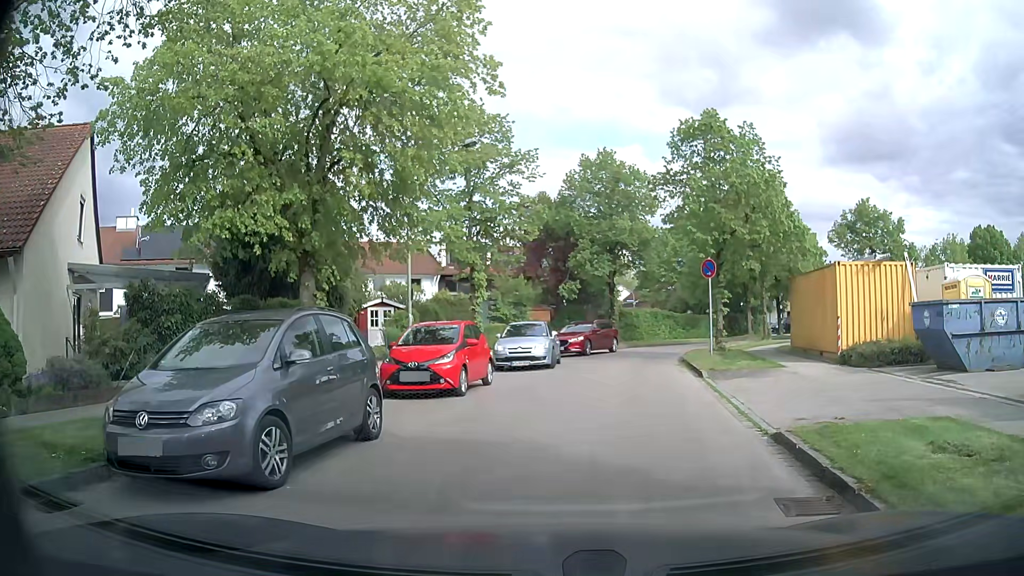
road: residential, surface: asphalt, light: Day
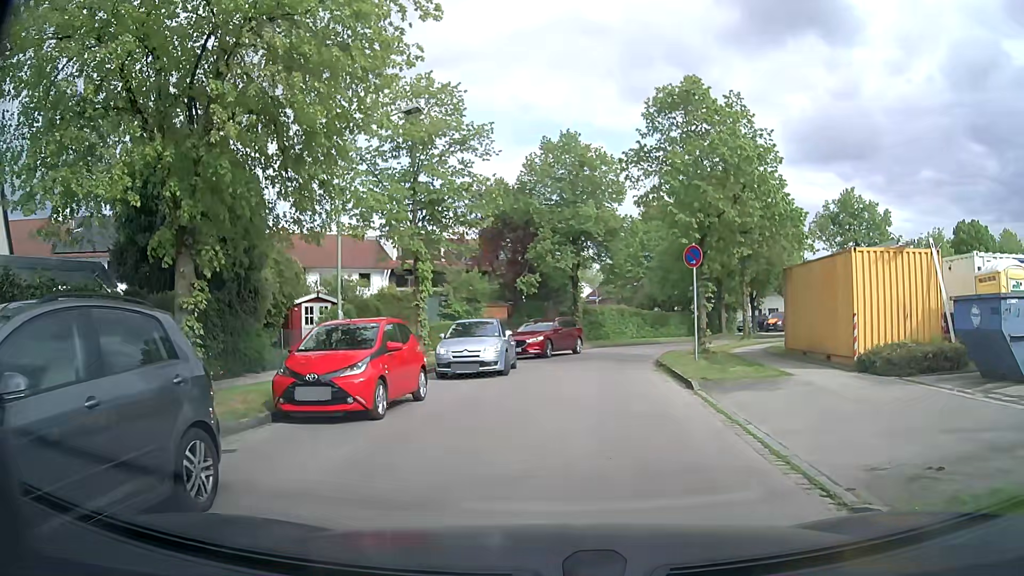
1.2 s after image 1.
(-0.1, +3.5) m; +2°
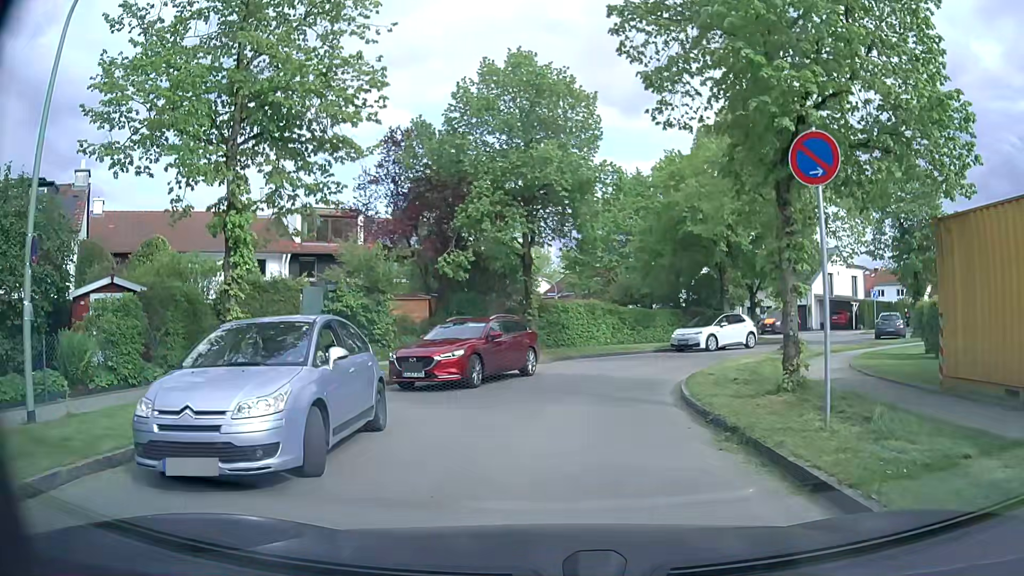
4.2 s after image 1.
(+0.2, +11.1) m; +2°
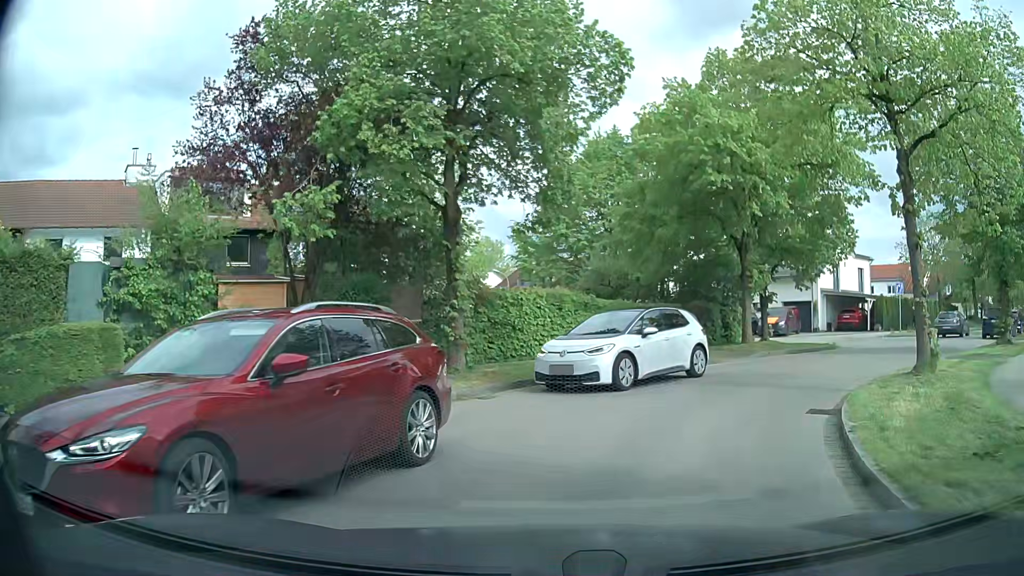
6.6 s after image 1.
(+0.1, +10.2) m; +3°
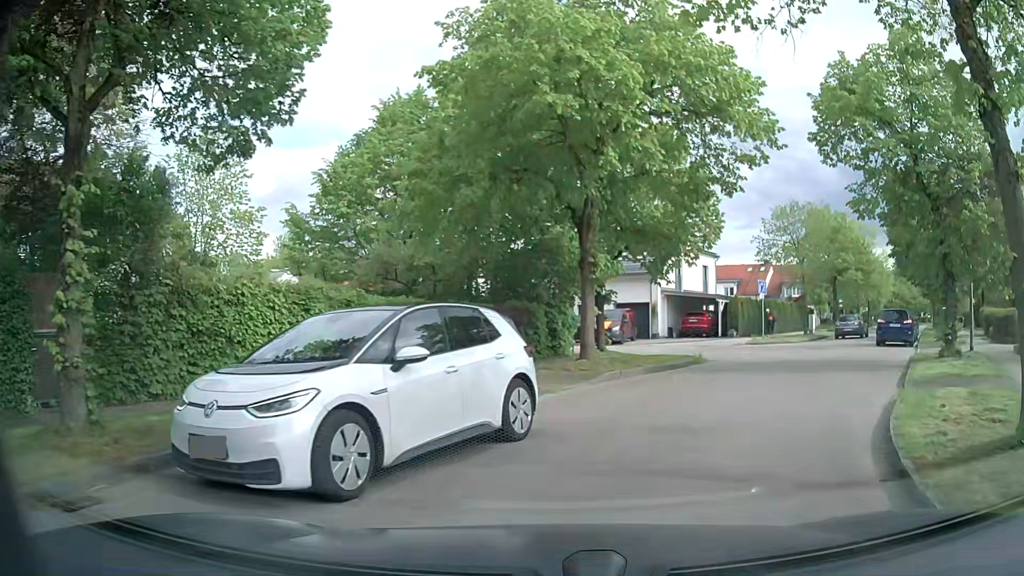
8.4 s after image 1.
(+1.0, +7.0) m; +15°
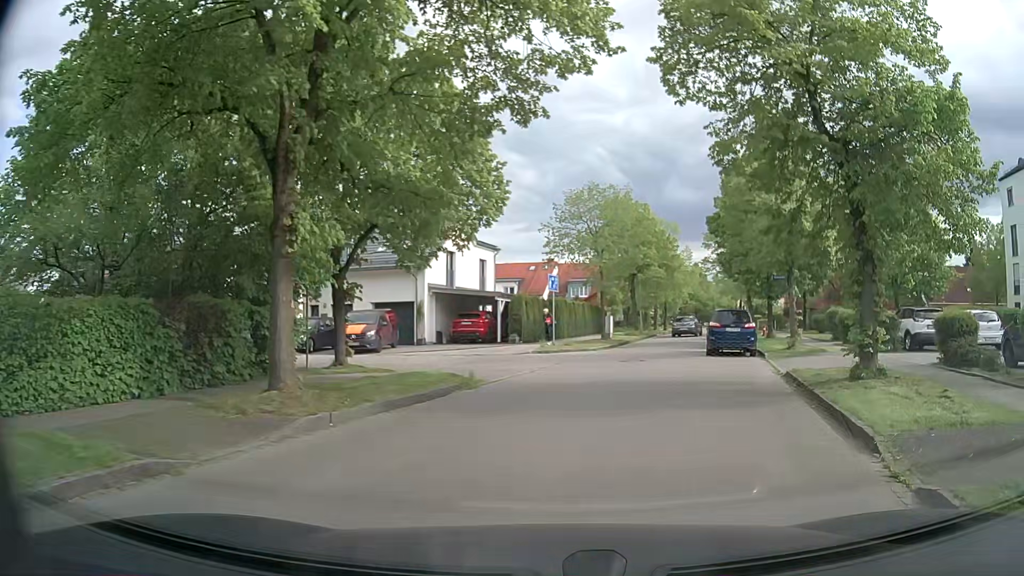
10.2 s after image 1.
(+1.2, +6.6) m; +20°
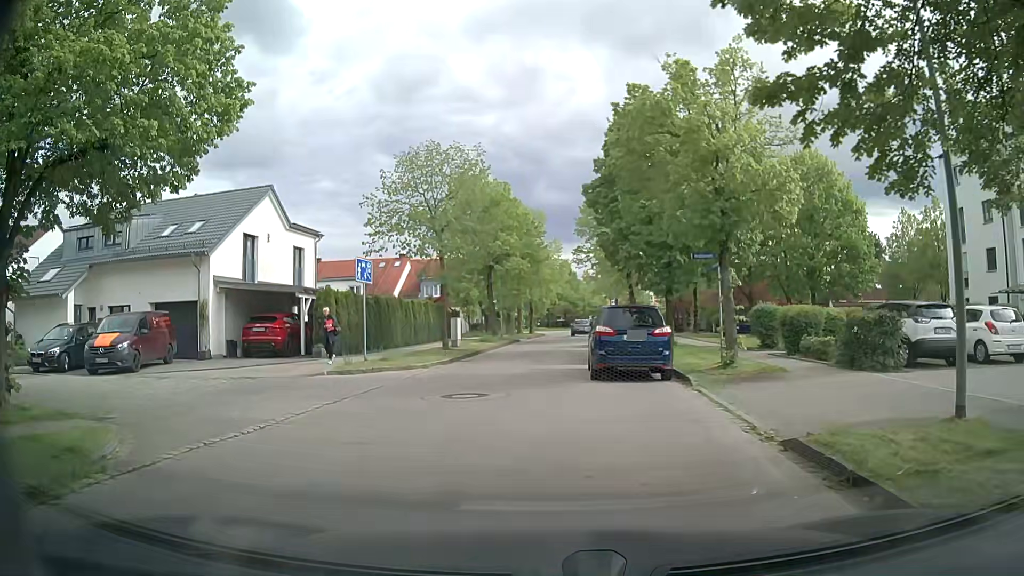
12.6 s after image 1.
(+1.4, +8.9) m; +11°
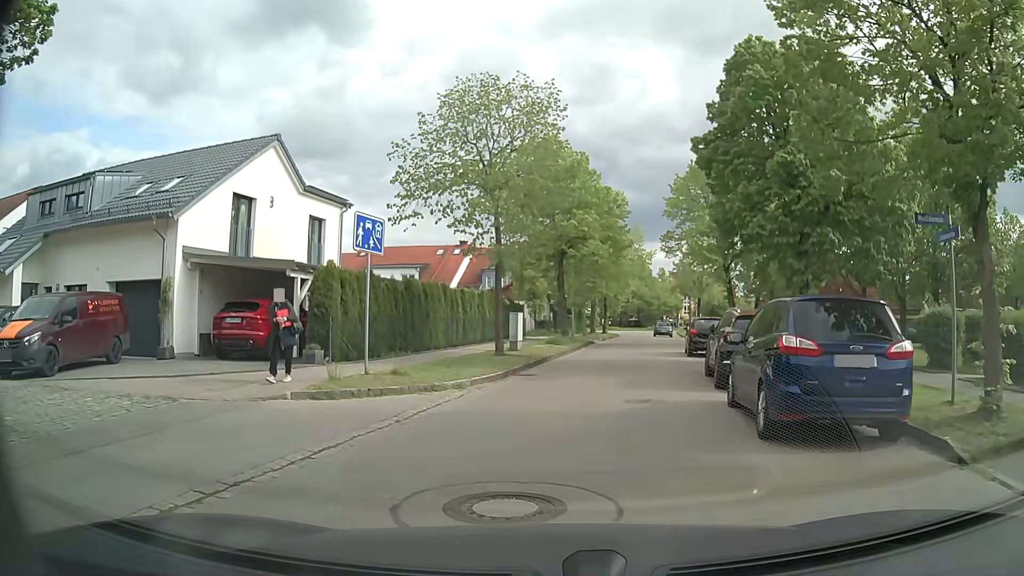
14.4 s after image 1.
(-0.6, +7.4) m; -8°
(+1, +10) (+2, +20) (+4, +30) (+8, +39) (+10, +49) (+12, +58) (+14, +68) (+16, +78) (+18, +88) (+20, +98) m
